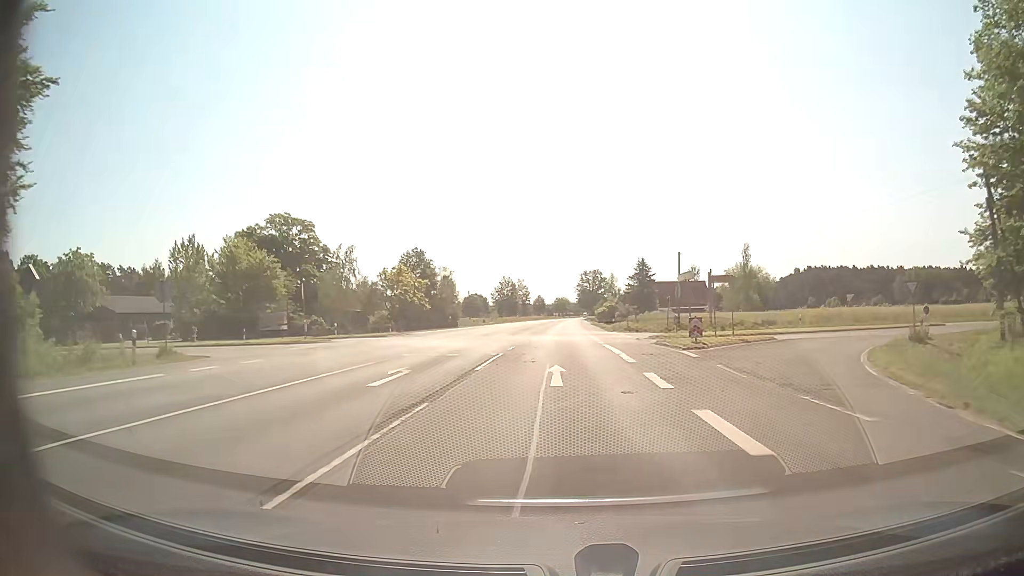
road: secondary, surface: asphalt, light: Day
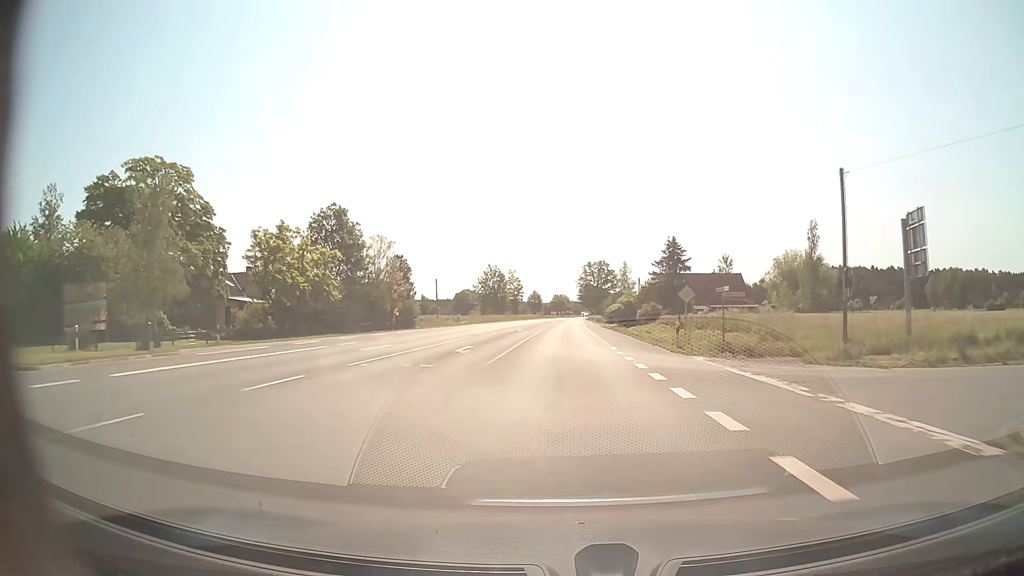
(0.0, +33.9) m; 0°
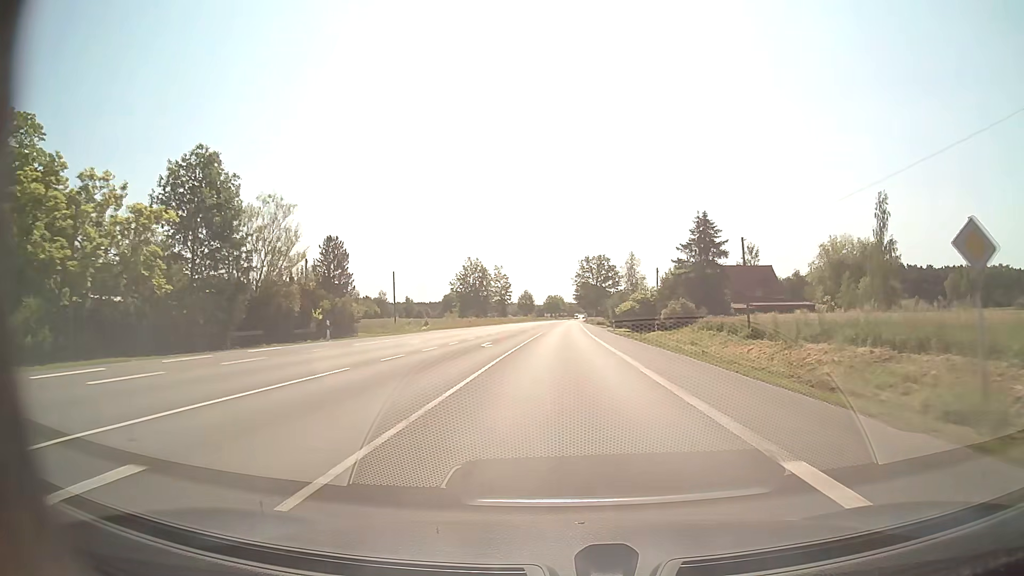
(0.0, +22.6) m; 0°
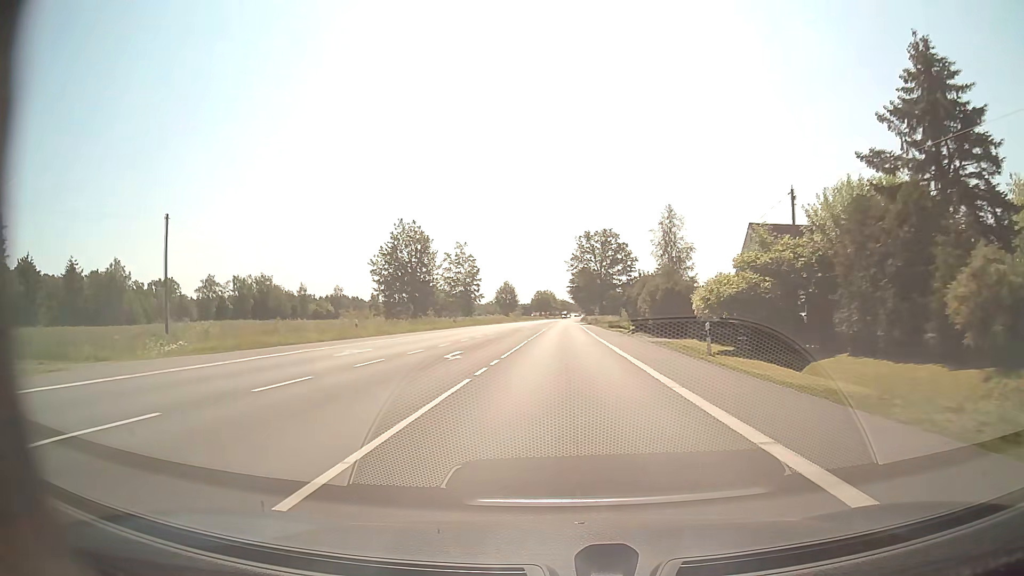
(+0.4, +45.2) m; +1°
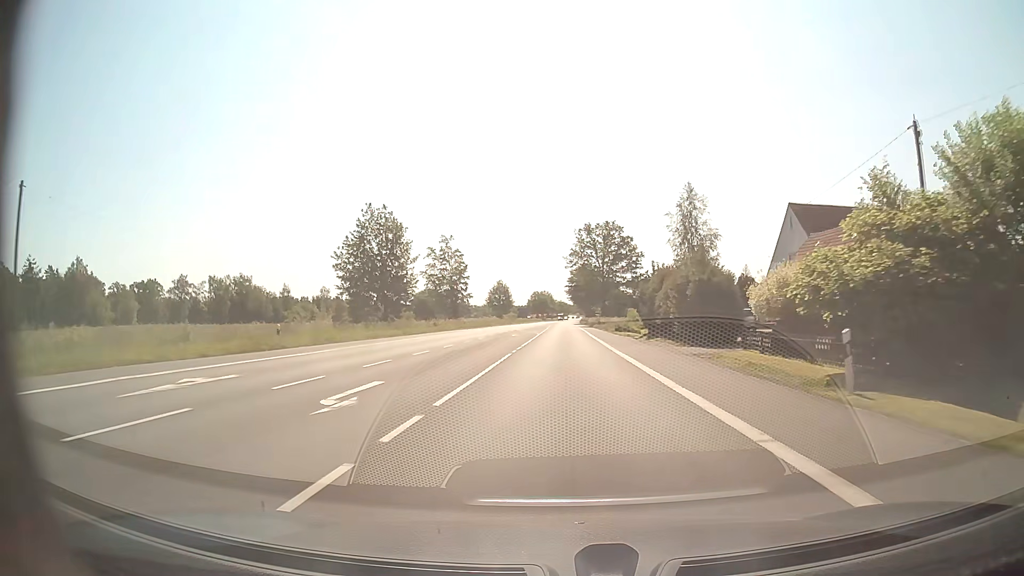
(0.0, +11.3) m; 0°
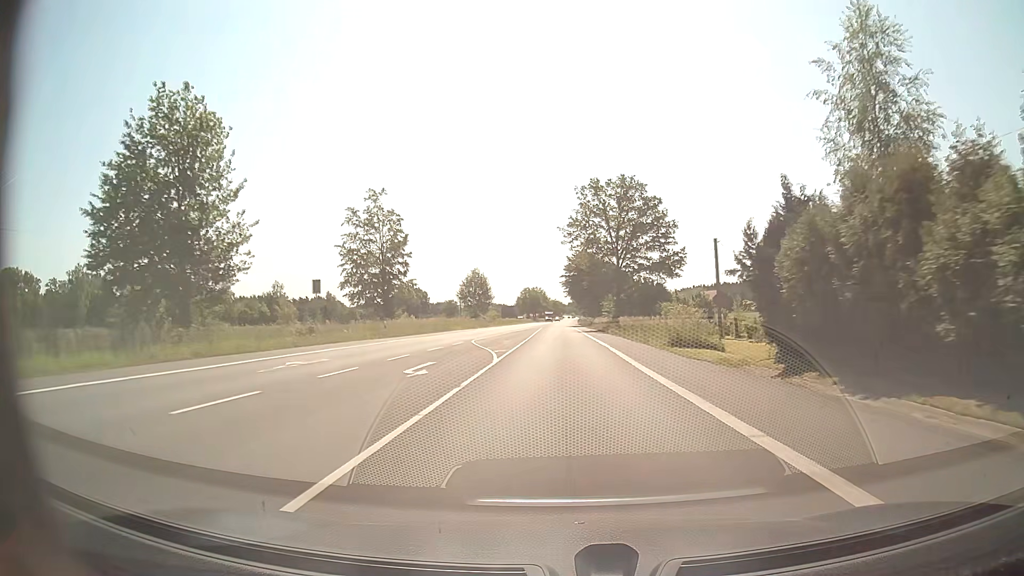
(+0.2, +33.9) m; +1°
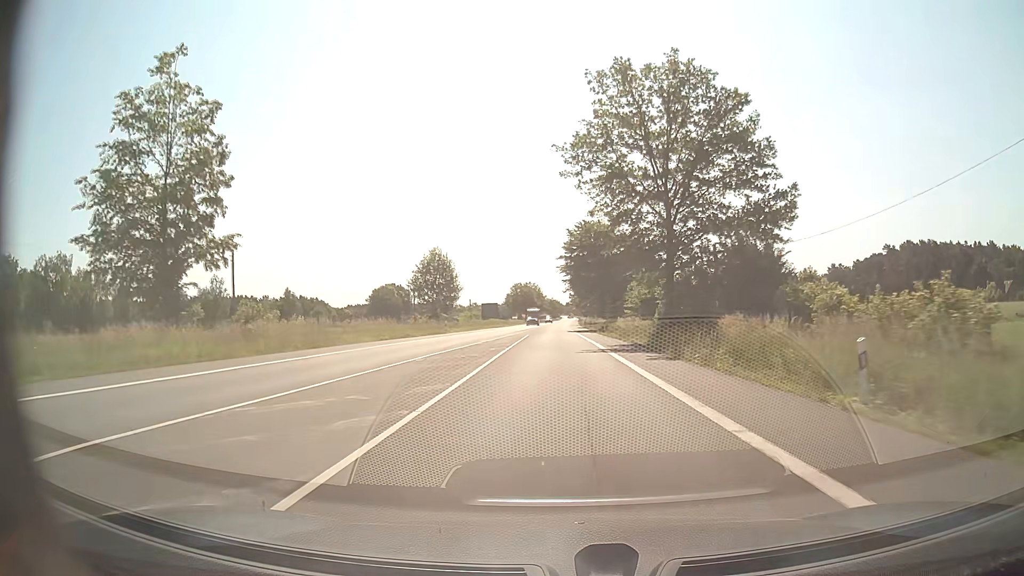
(+0.1, +33.9) m; 0°
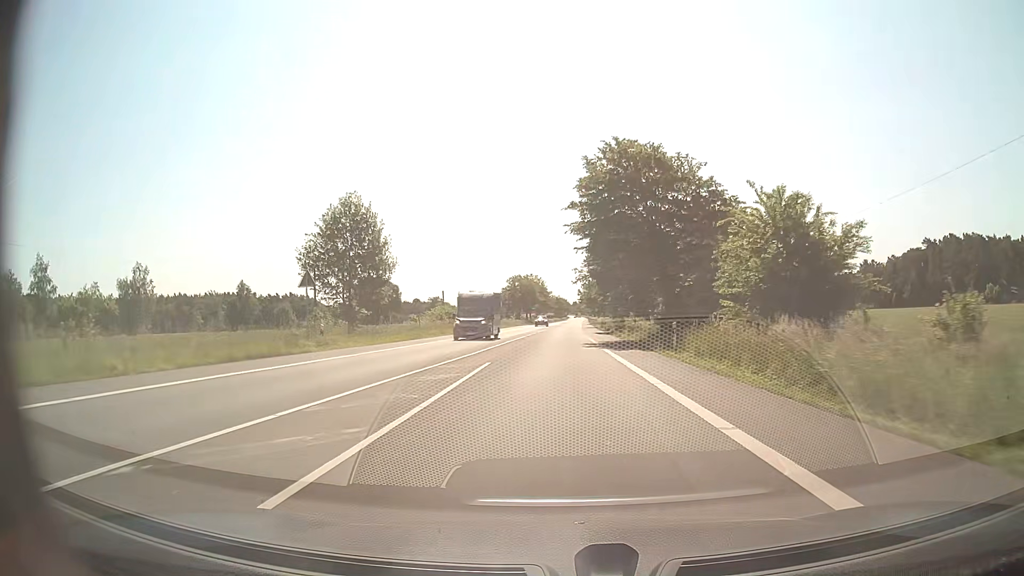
(-0.1, +33.9) m; -1°
(0, +10) (0, +20) (0, +30) (0, +40) (0, +50) (0, +60) (+1, +70) (+1, +80) (+1, +90) (+2, +100) m
